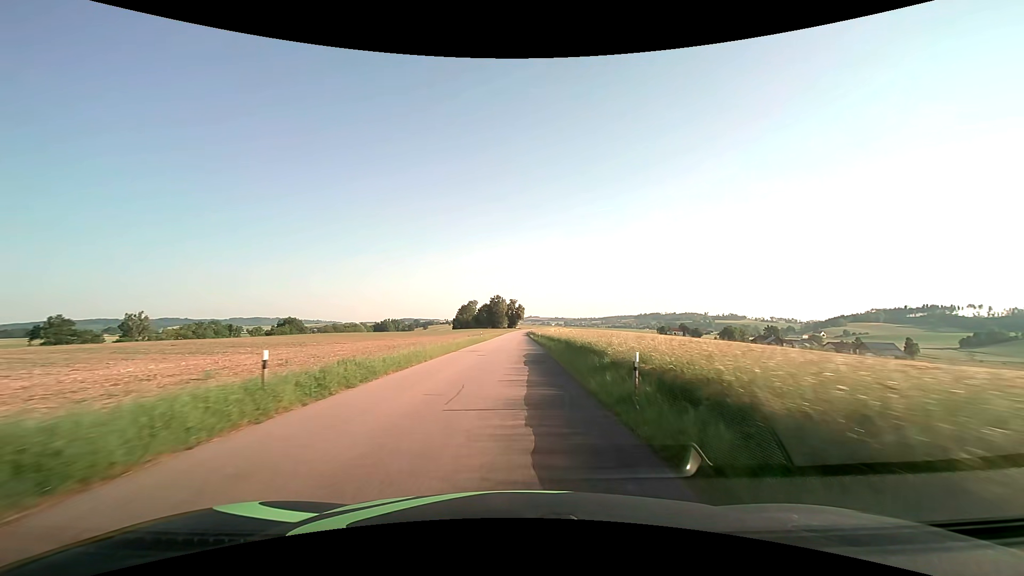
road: tertiary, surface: asphalt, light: Day
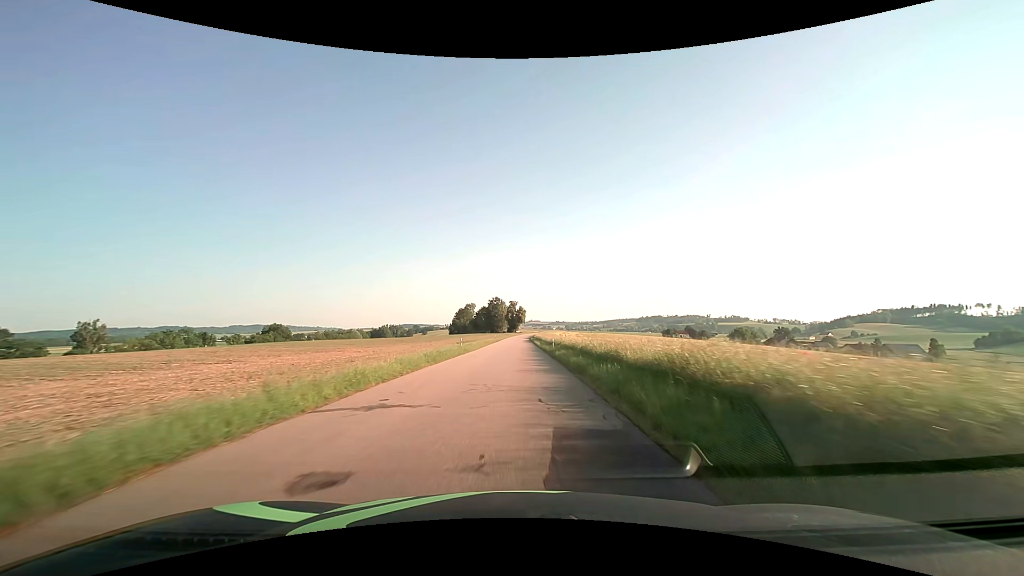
(-0.1, +21.0) m; 0°
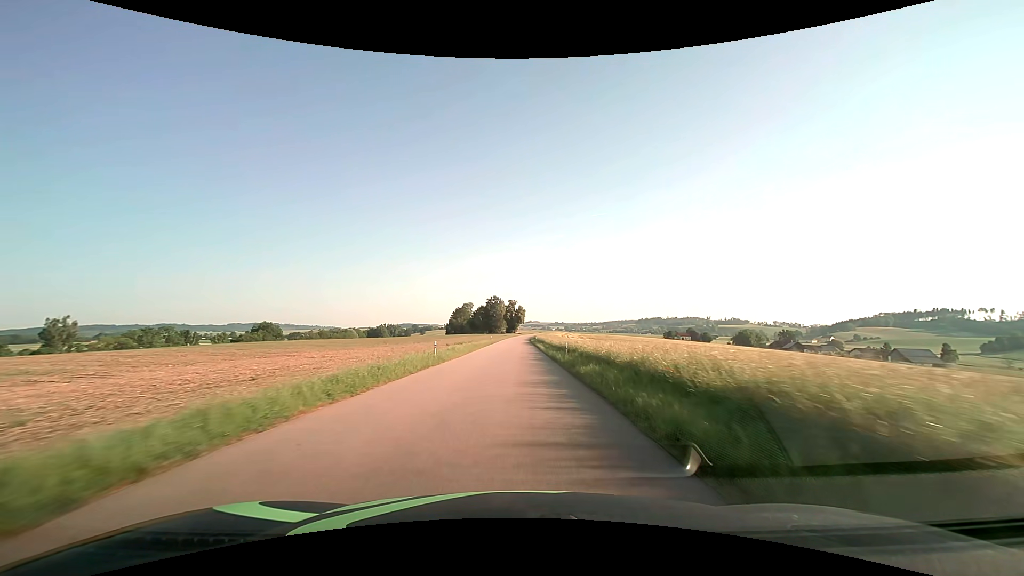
(0.0, +11.1) m; 0°
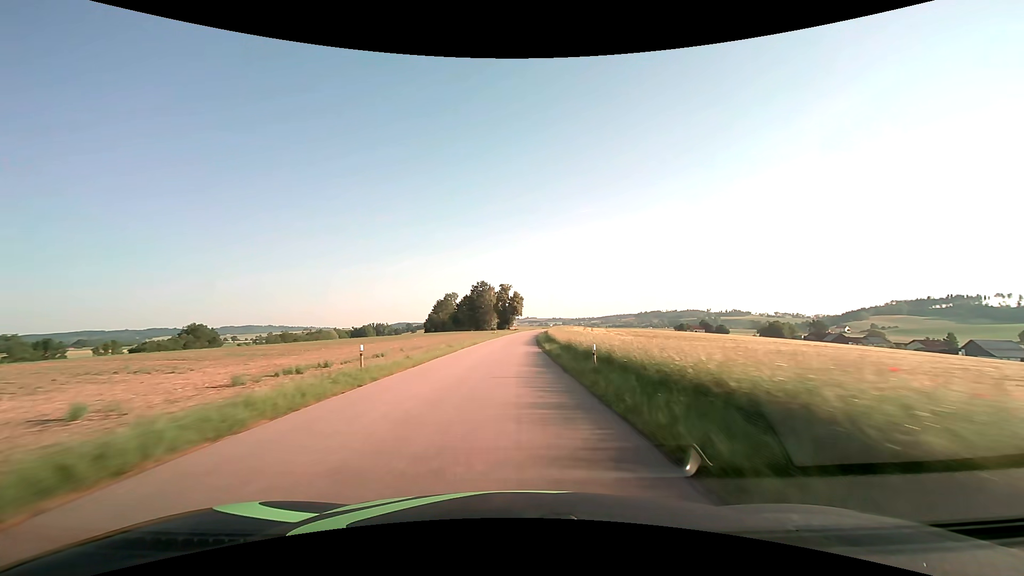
(+0.5, +61.1) m; 0°
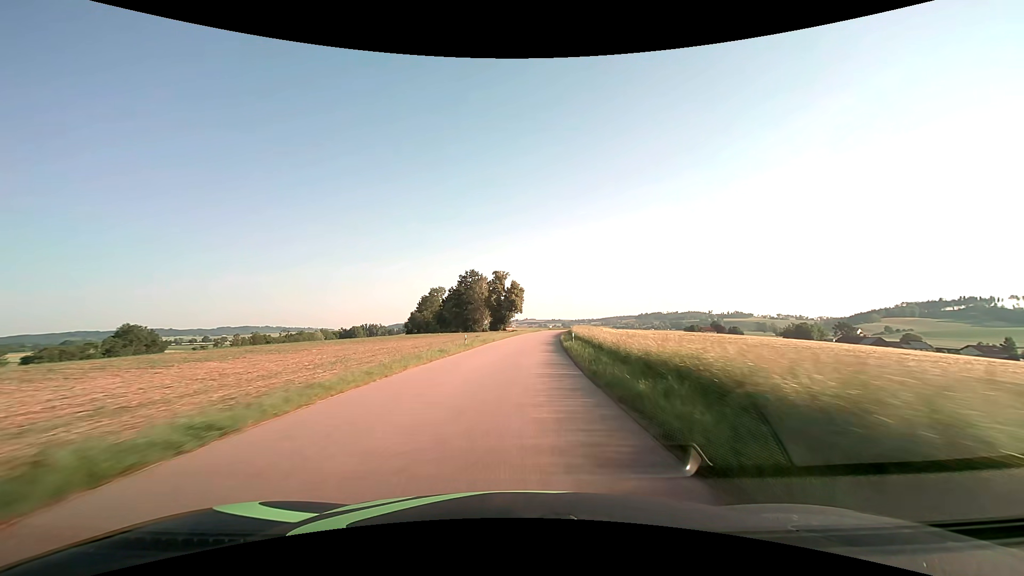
(-0.1, +39.1) m; 0°
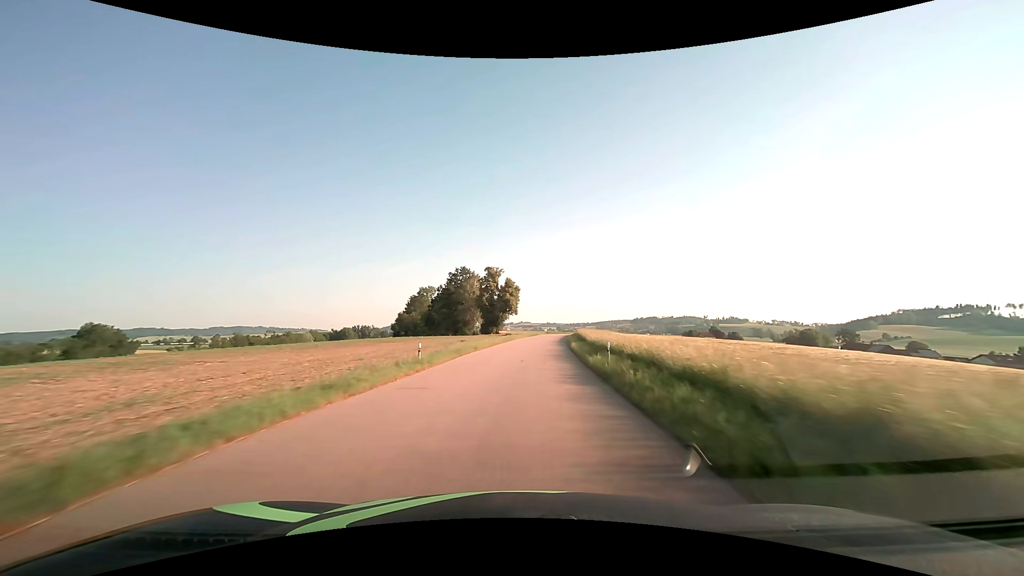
(0.0, +13.2) m; +1°
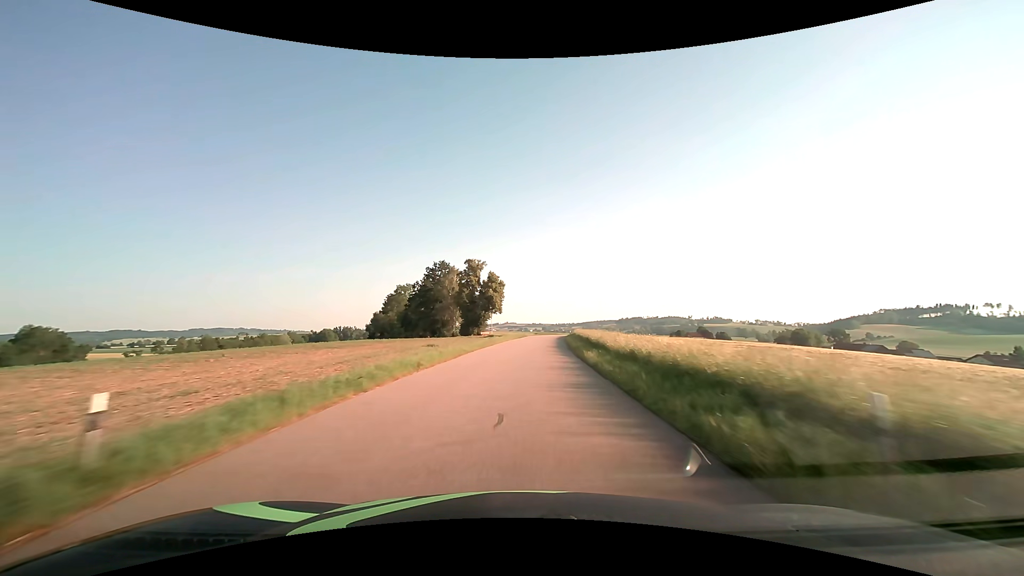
(+0.2, +13.1) m; +2°
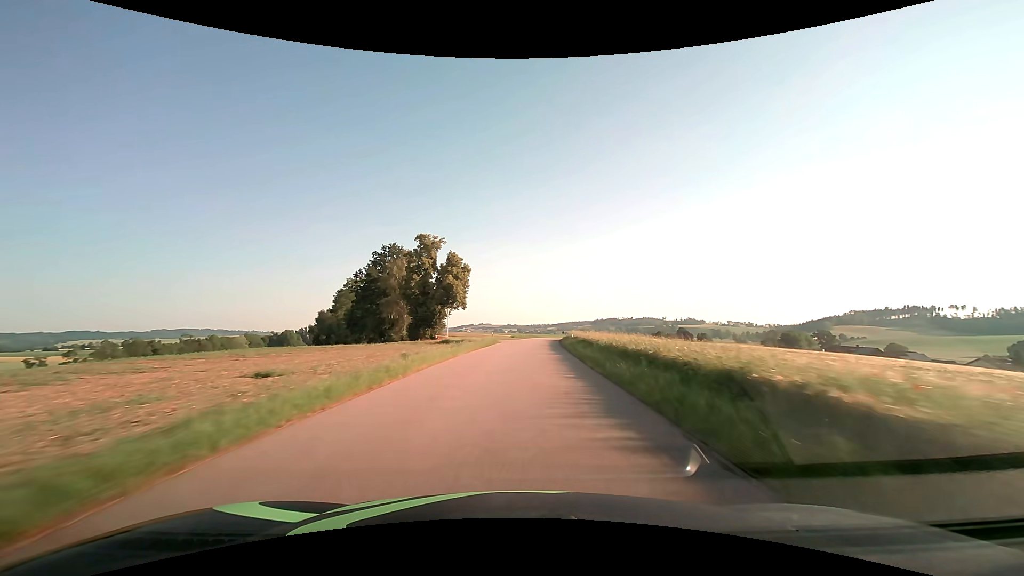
(+0.6, +26.2) m; +3°
